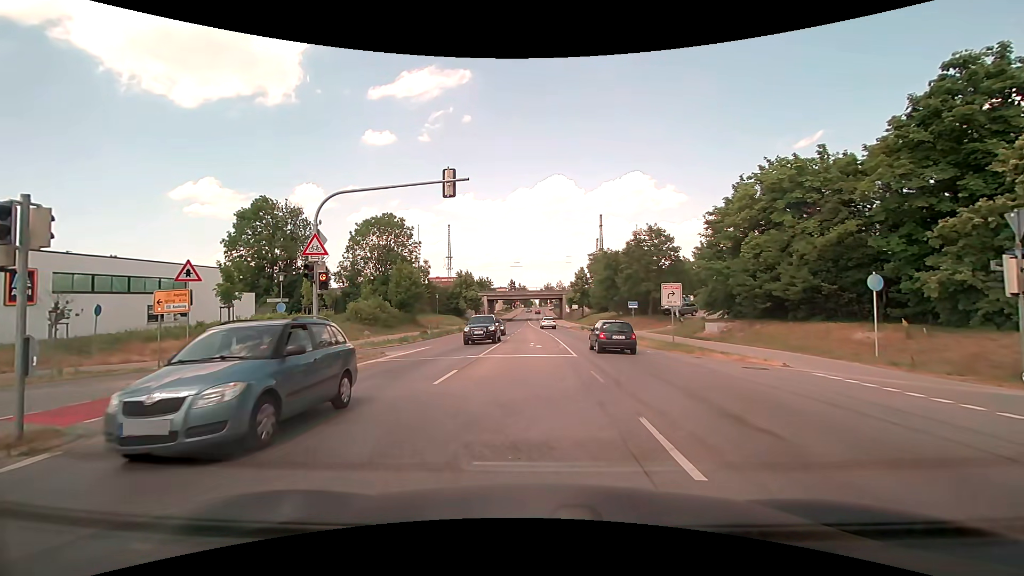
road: secondary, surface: asphalt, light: Day
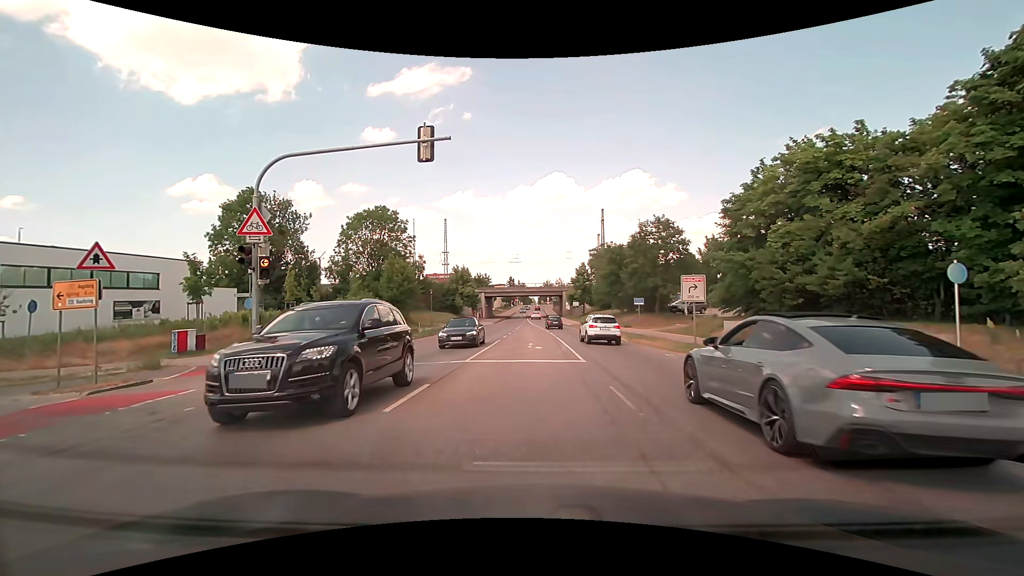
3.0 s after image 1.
(0.0, +3.4) m; 0°
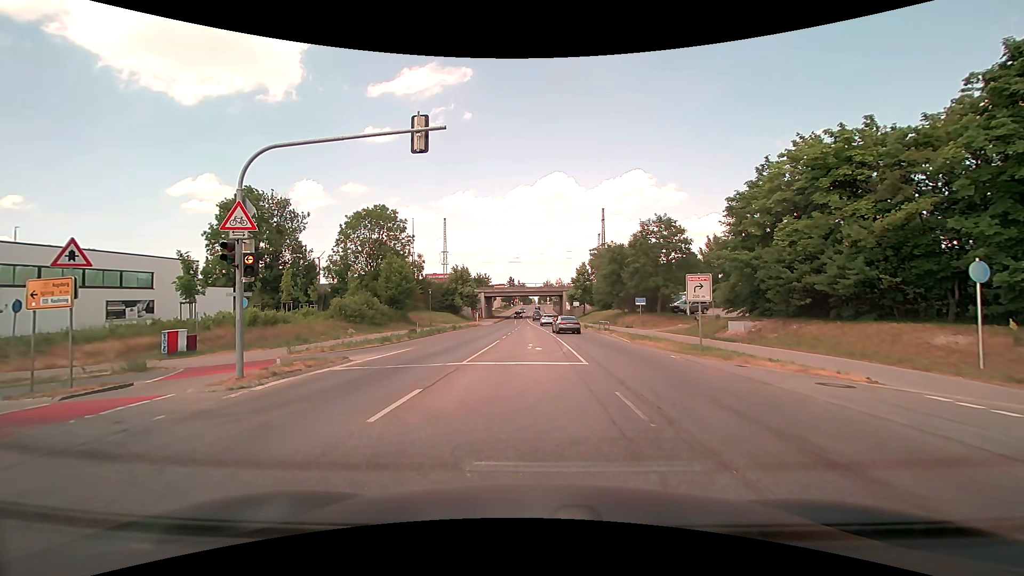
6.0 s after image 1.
(0.0, +0.8) m; 0°
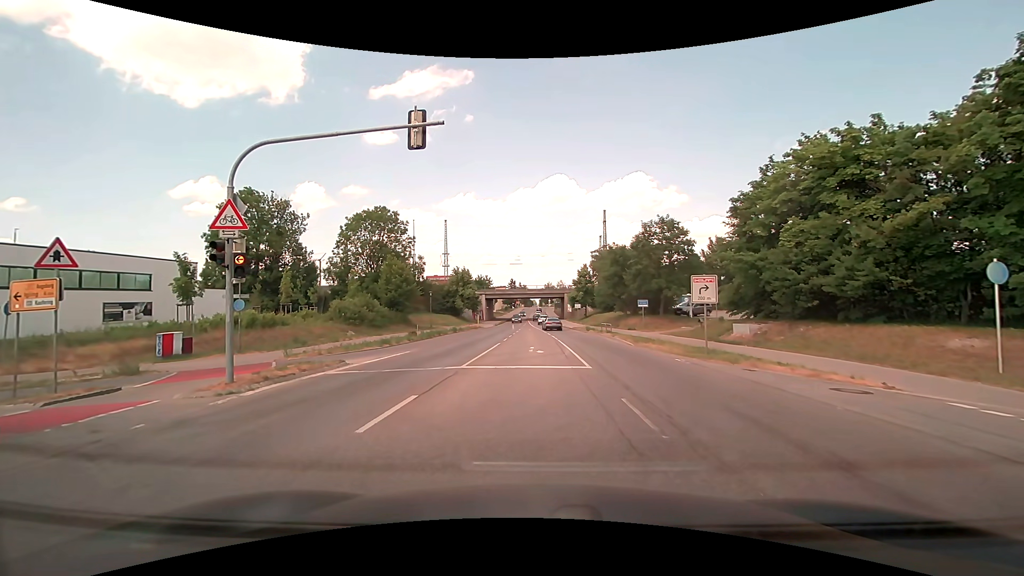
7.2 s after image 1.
(0.0, +0.5) m; 0°
